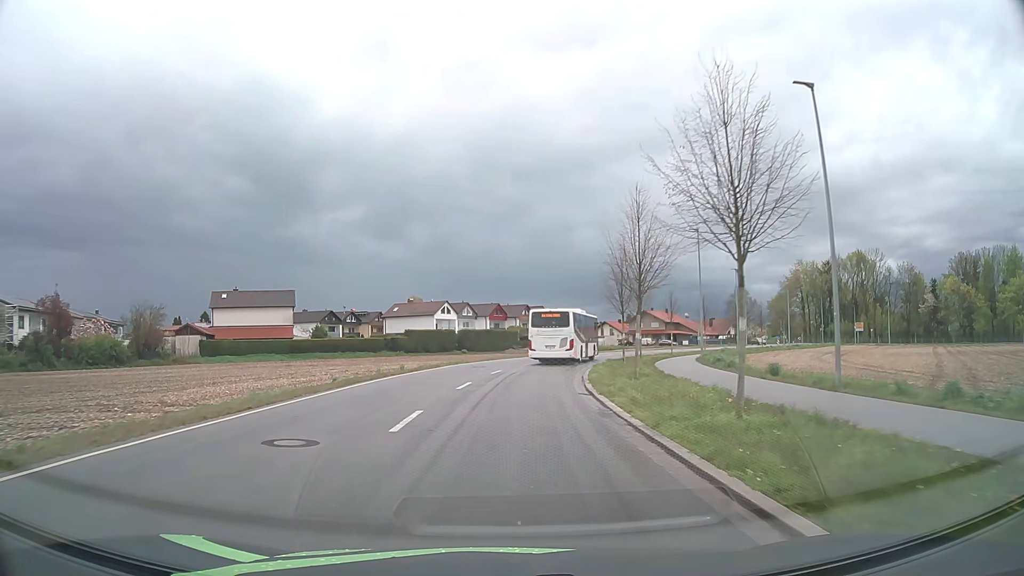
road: unclassified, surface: asphalt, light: Day
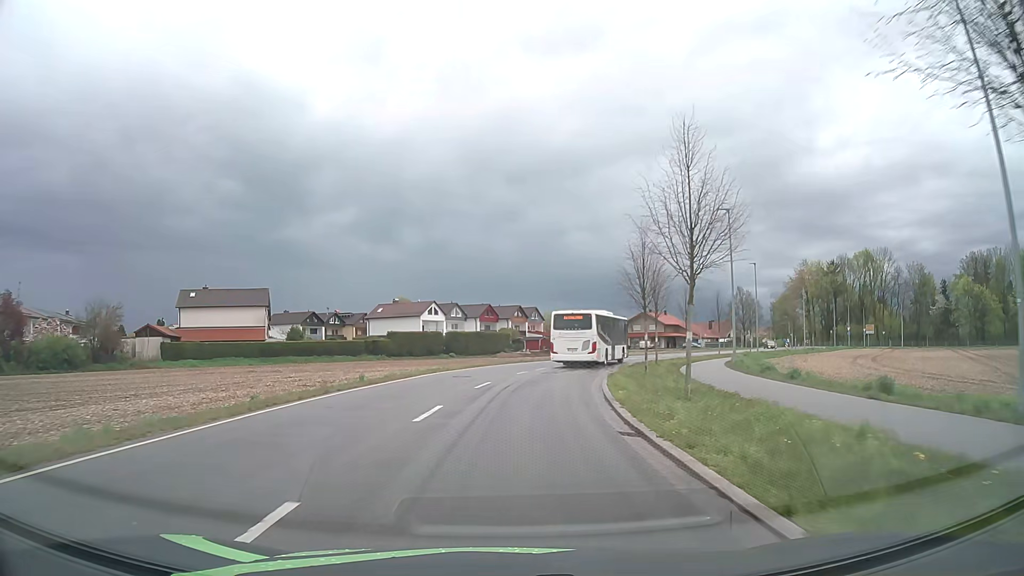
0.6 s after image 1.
(0.0, +7.6) m; +1°
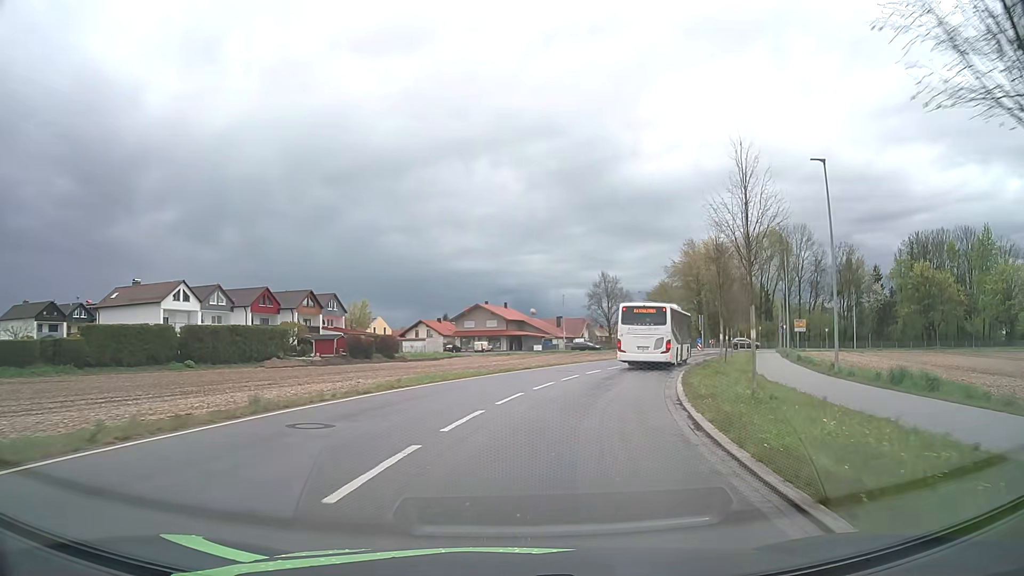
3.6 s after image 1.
(+3.6, +37.0) m; +15°
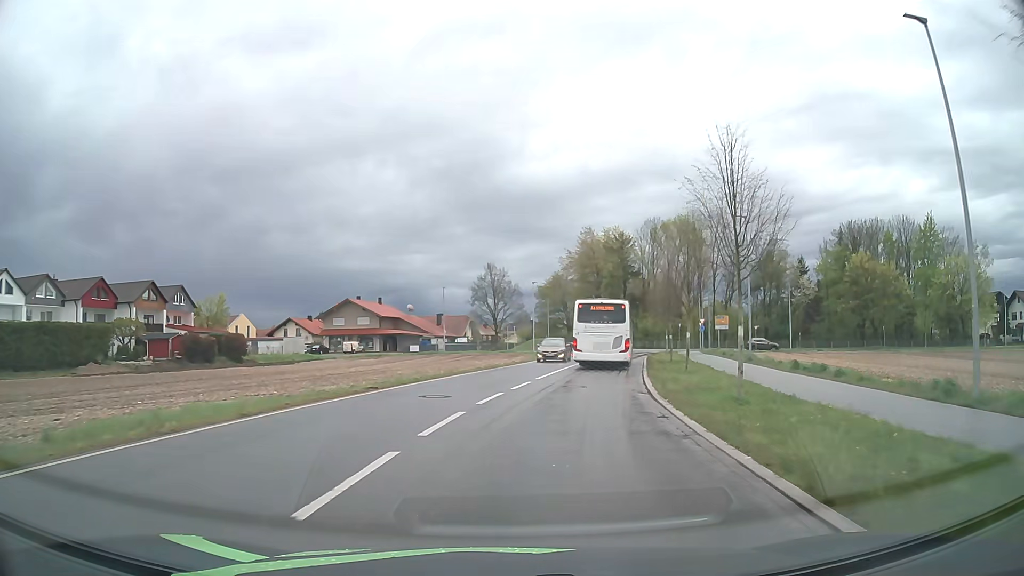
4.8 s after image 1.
(+1.2, +13.7) m; +10°
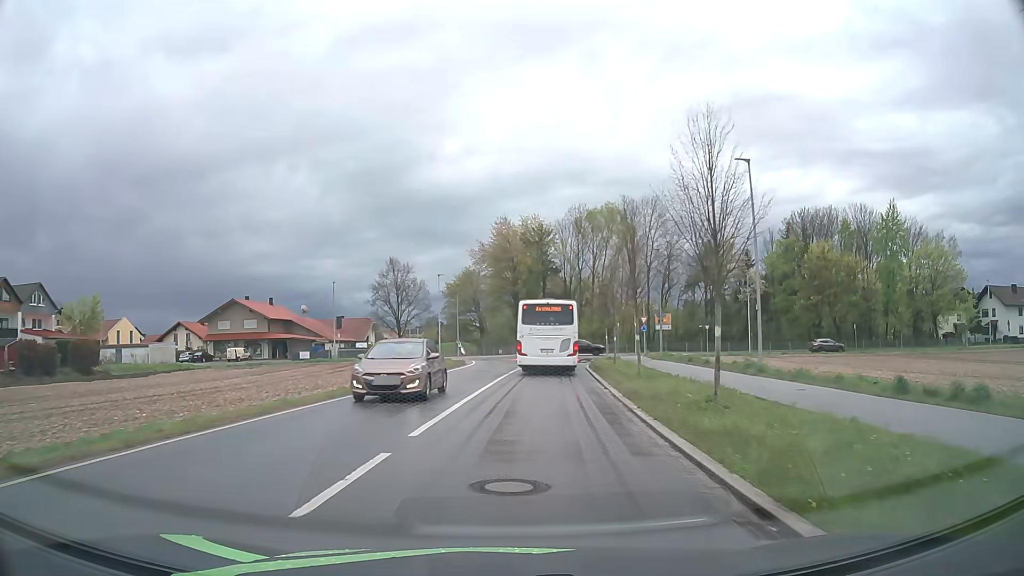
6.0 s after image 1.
(+1.0, +13.1) m; +8°
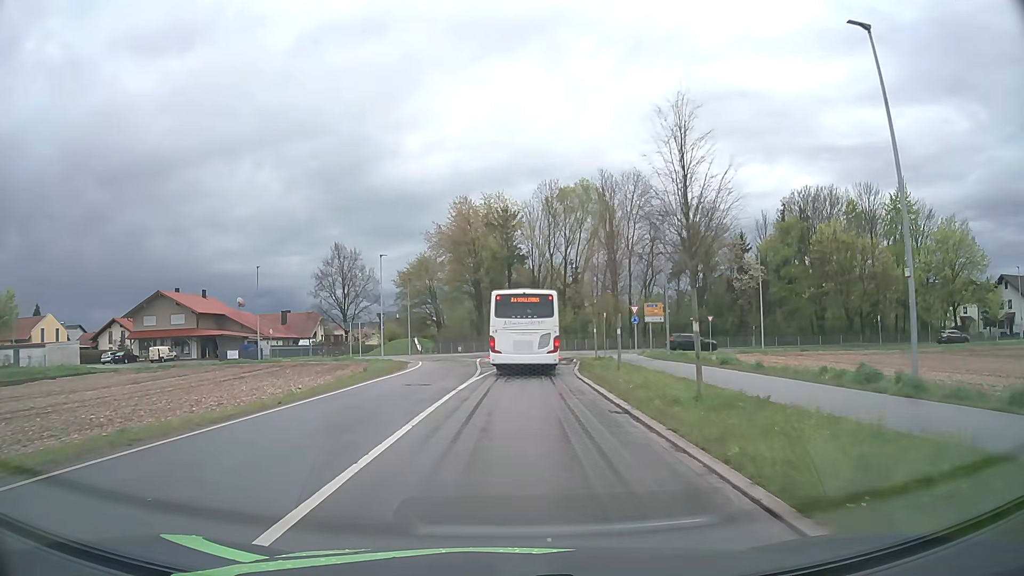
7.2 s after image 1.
(+0.4, +12.2) m; +3°
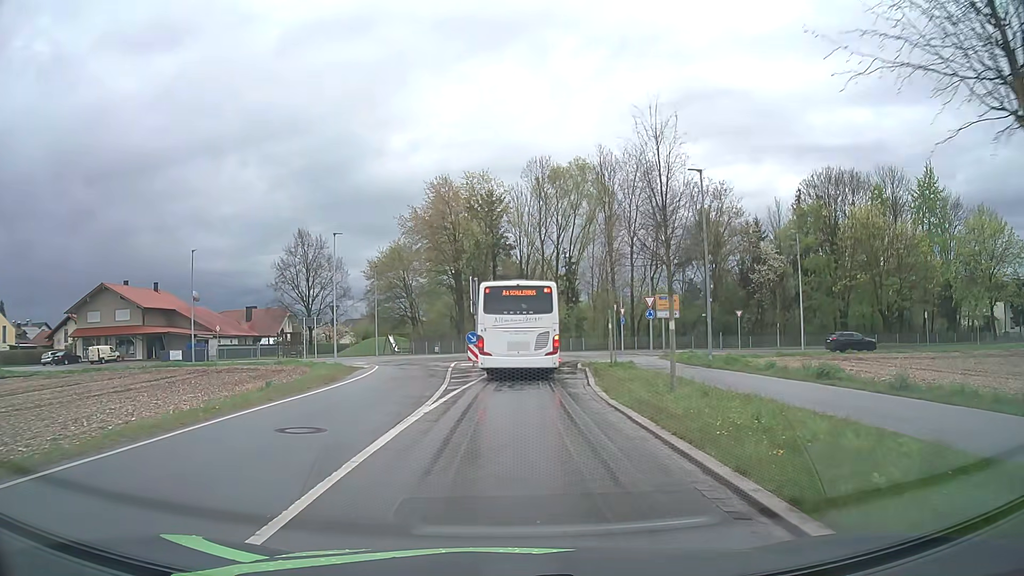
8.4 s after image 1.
(+0.1, +10.1) m; +1°
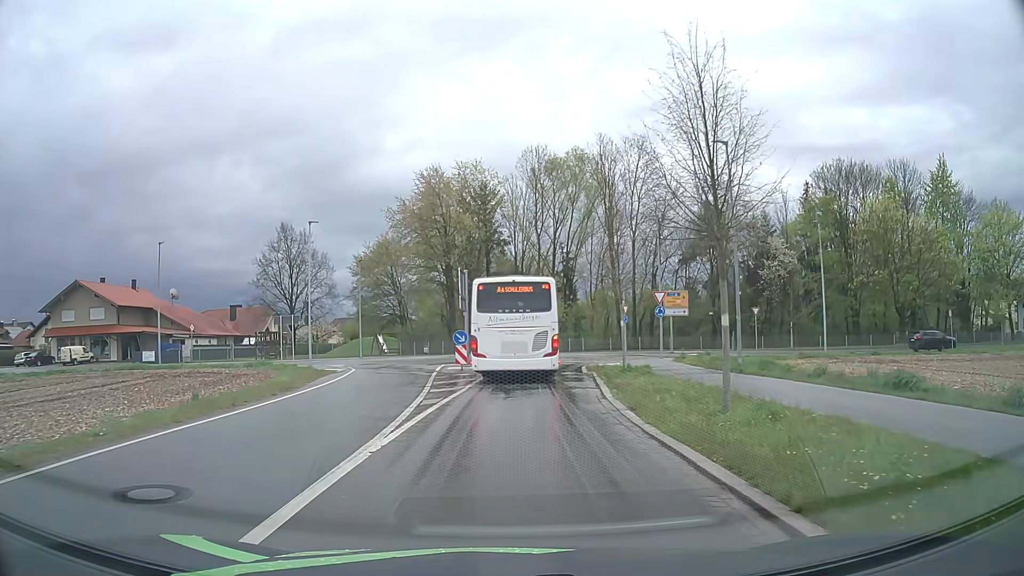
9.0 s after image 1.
(0.0, +4.2) m; +1°
